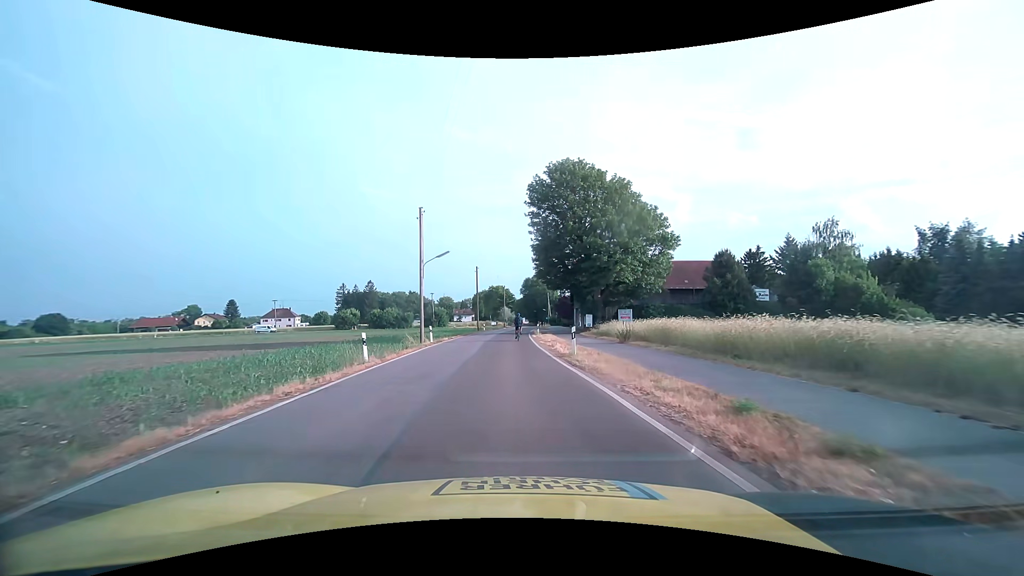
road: tertiary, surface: asphalt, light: Day
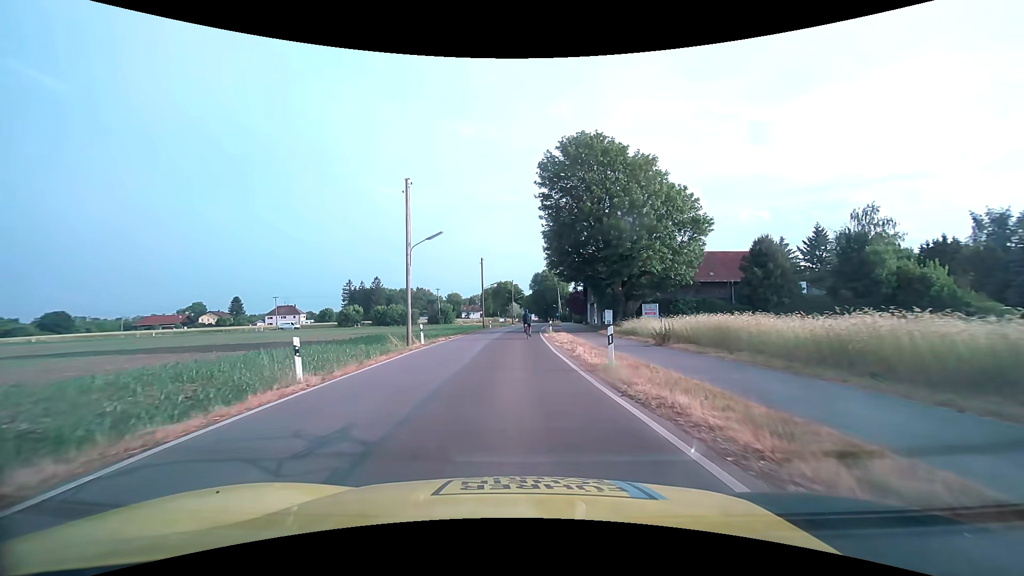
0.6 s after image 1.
(0.0, +6.1) m; -1°
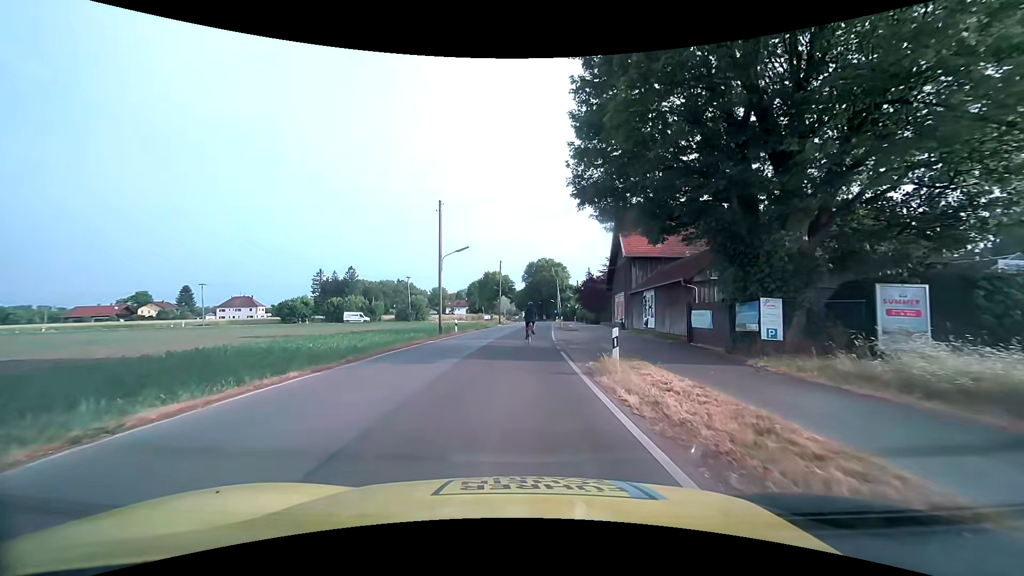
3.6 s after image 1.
(-0.2, +28.6) m; +1°
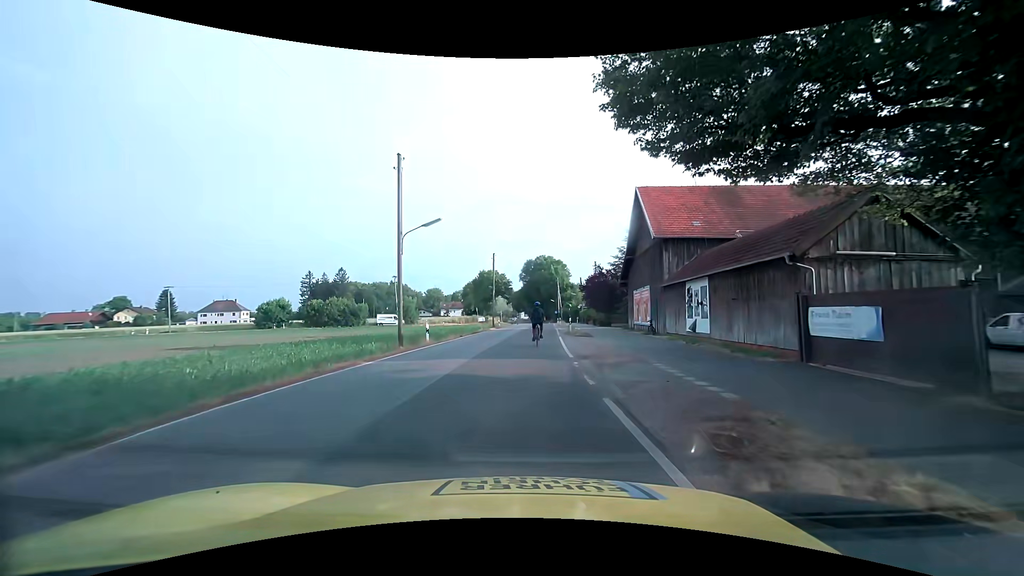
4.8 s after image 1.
(+0.1, +9.8) m; 0°
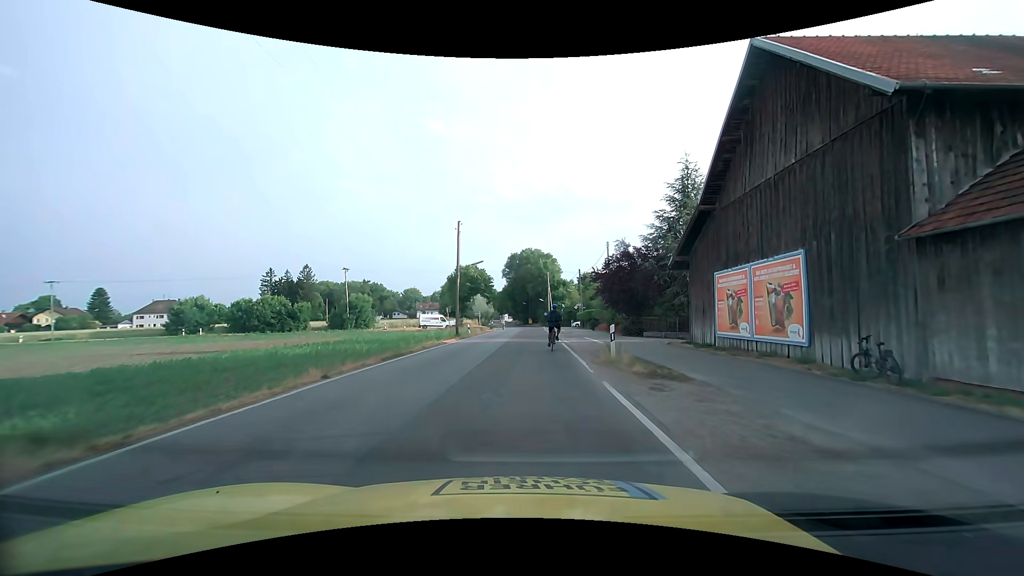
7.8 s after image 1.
(+0.3, +20.6) m; +2°
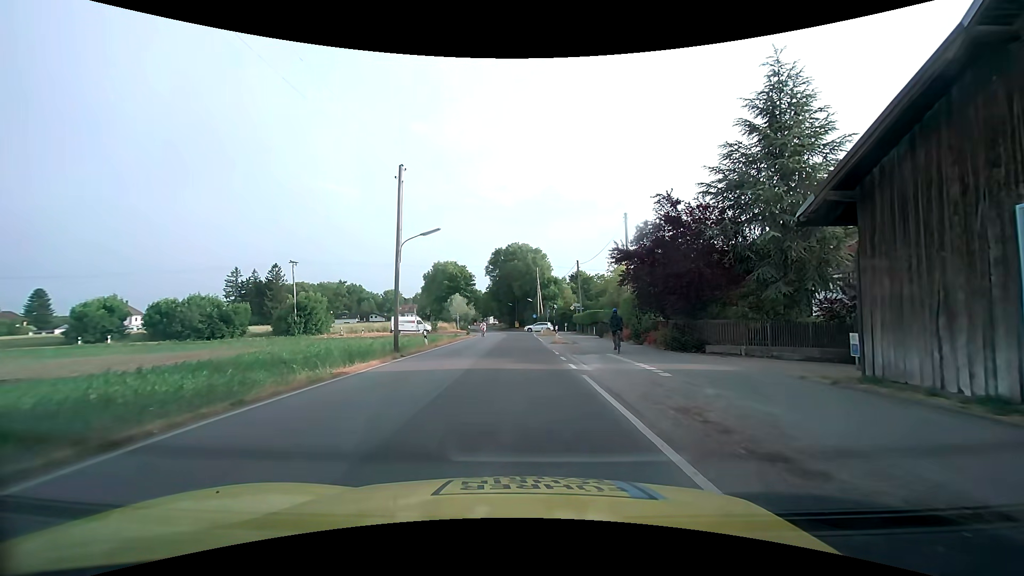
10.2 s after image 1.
(+0.2, +14.2) m; +1°
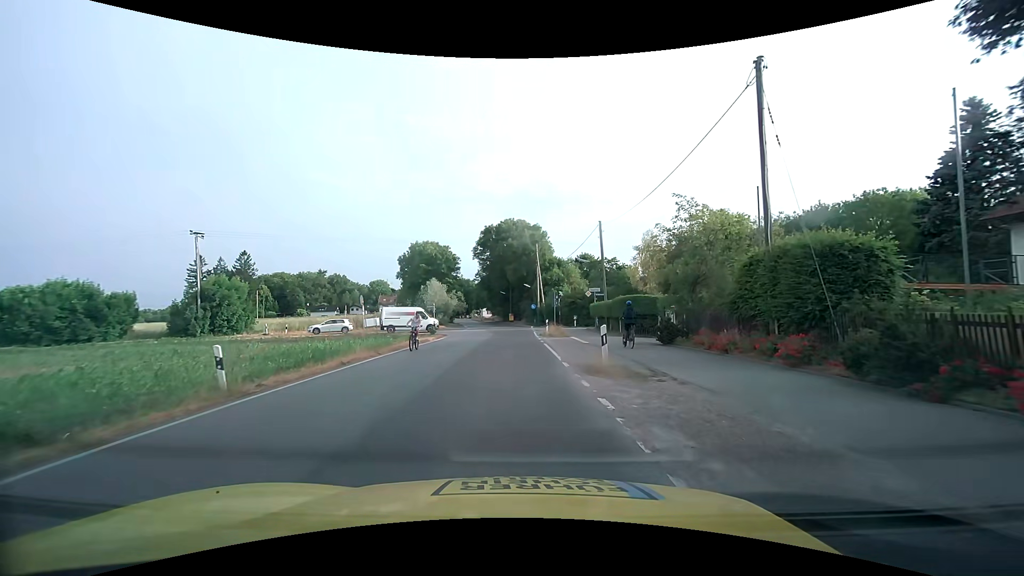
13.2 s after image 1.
(+0.3, +19.9) m; +1°
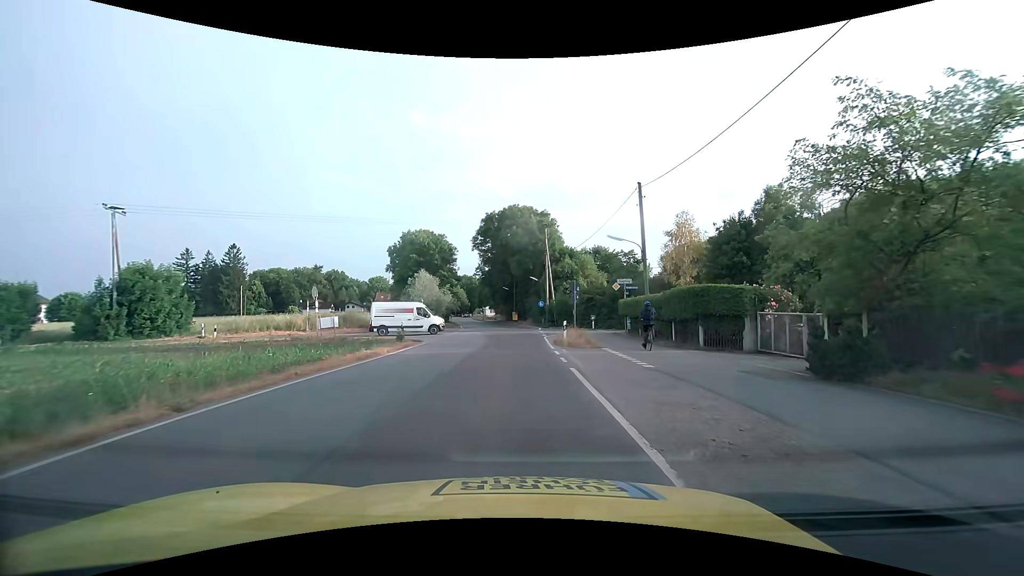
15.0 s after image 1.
(-0.1, +11.1) m; -1°
(0, +10) (0, +20) (-1, +30) (+3, +39) (+13, +41) (+23, +40) (+33, +40) (+43, +39) (+53, +39) (+63, +38) m
